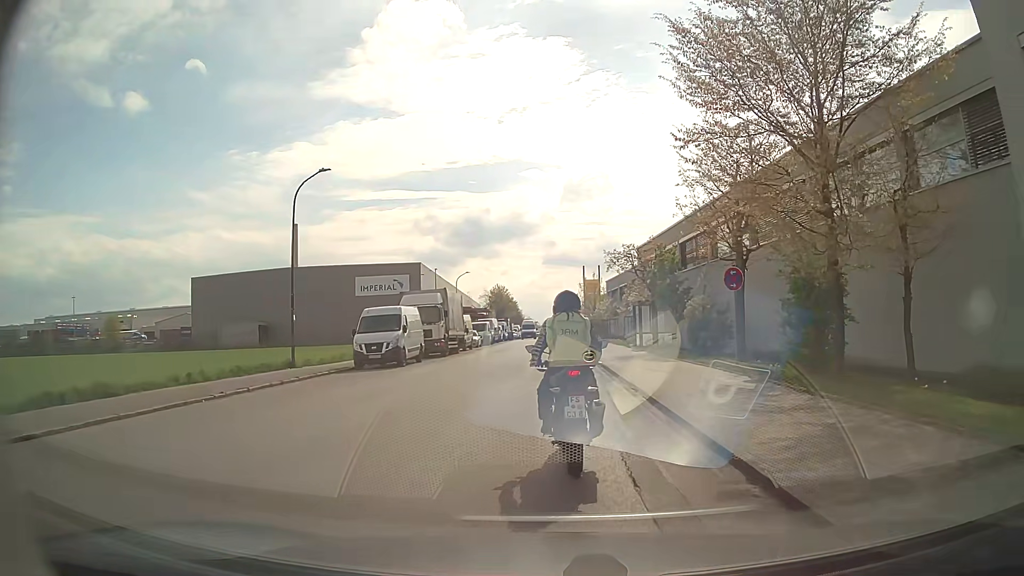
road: residential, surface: asphalt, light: Day
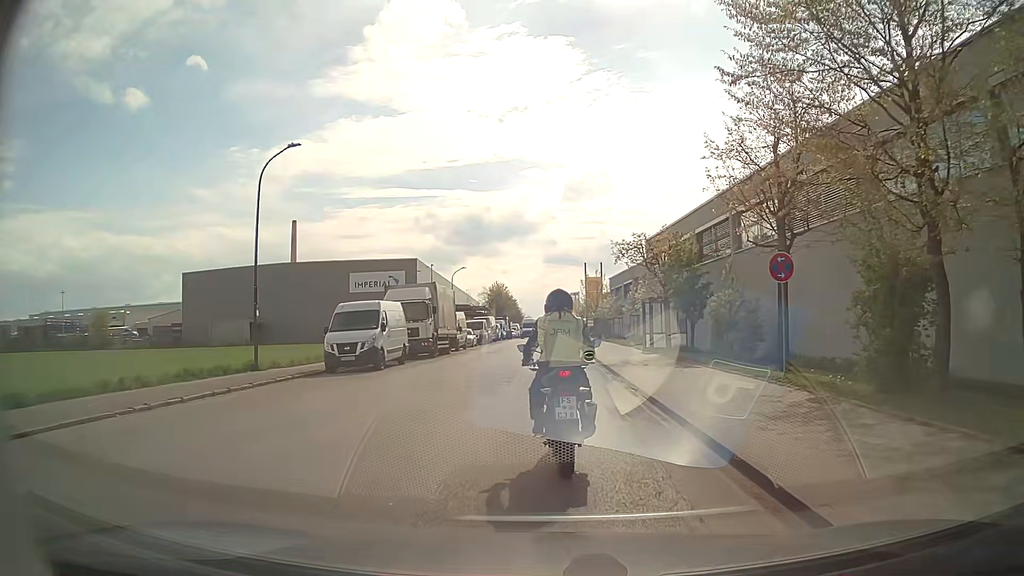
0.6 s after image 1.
(0.0, +3.5) m; 0°
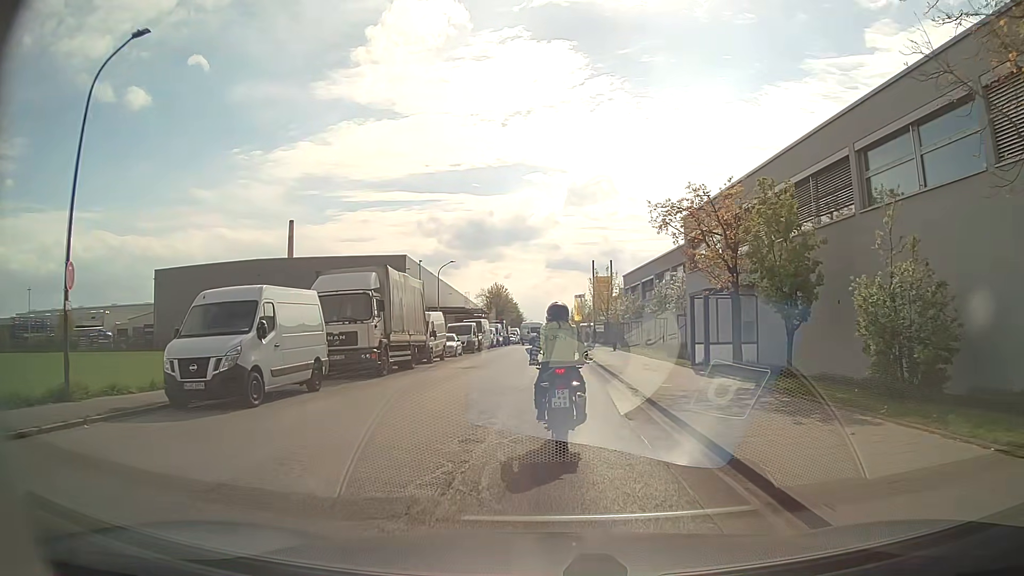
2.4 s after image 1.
(0.0, +10.6) m; 0°
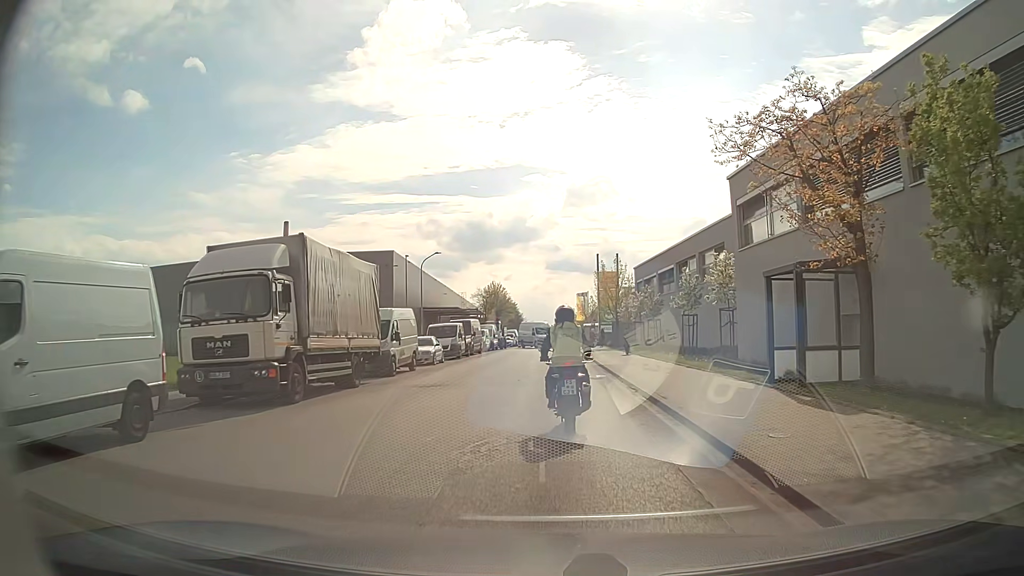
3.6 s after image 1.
(0.0, +8.0) m; -1°
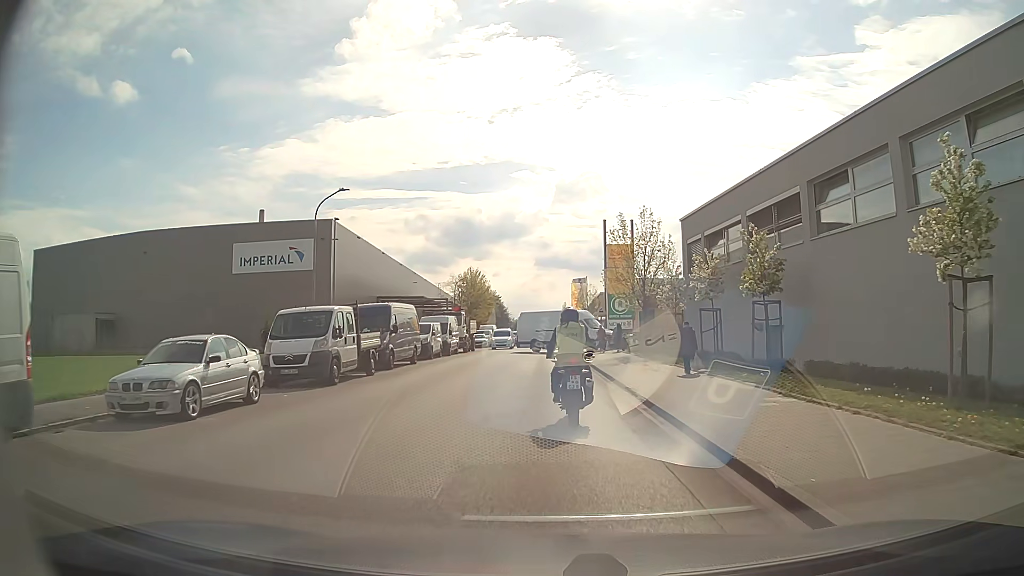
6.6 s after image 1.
(+0.2, +22.1) m; +2°
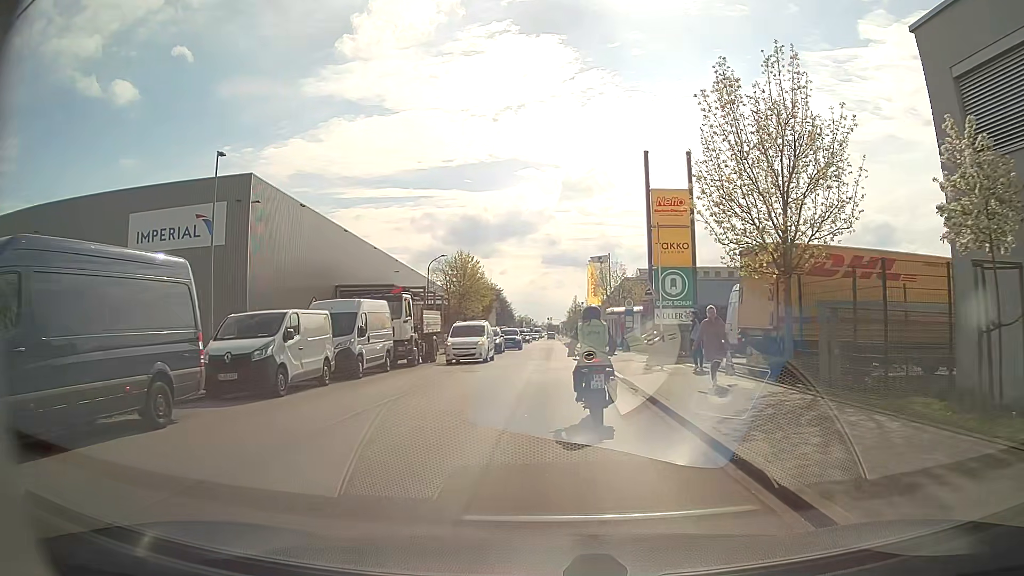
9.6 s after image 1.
(-0.3, +20.9) m; -1°
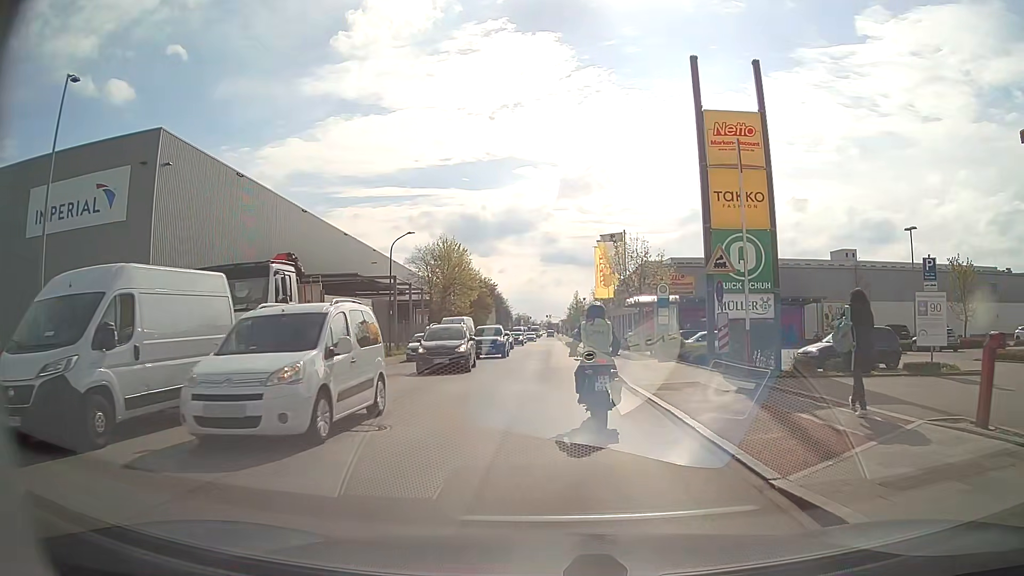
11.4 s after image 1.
(0.0, +12.6) m; -1°
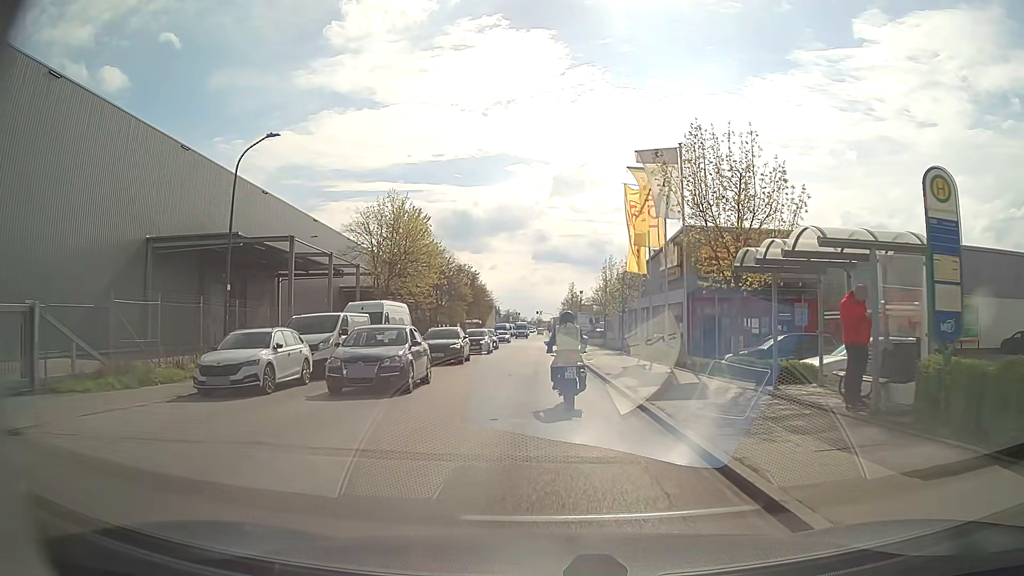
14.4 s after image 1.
(+0.3, +21.5) m; +2°
(0, +10) (-1, +20) (-1, +30) (-1, +40) (-1, +50) (-2, +60) (-2, +70) (-2, +80) (-3, +90) (-3, +100) m
